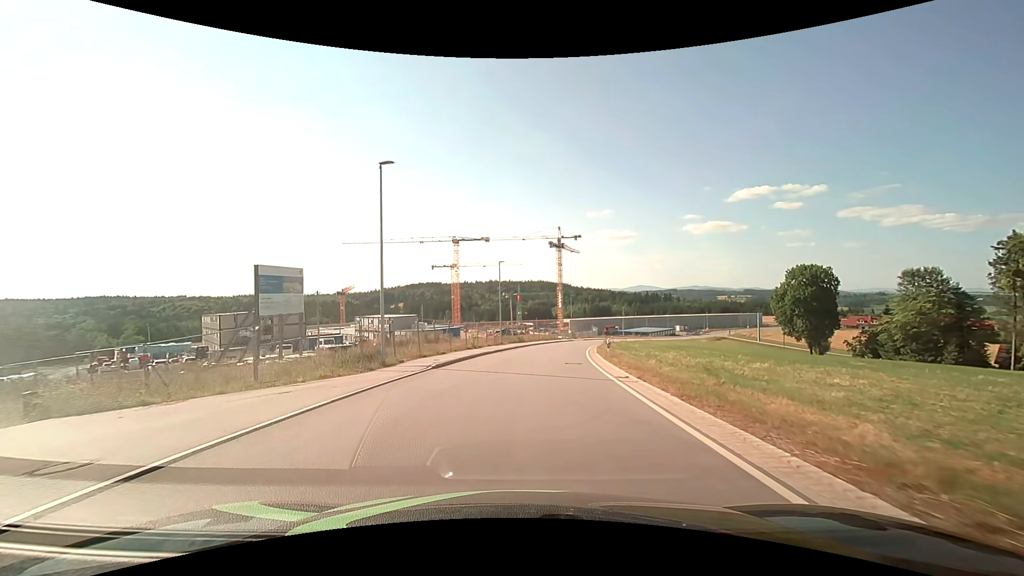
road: unclassified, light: Day
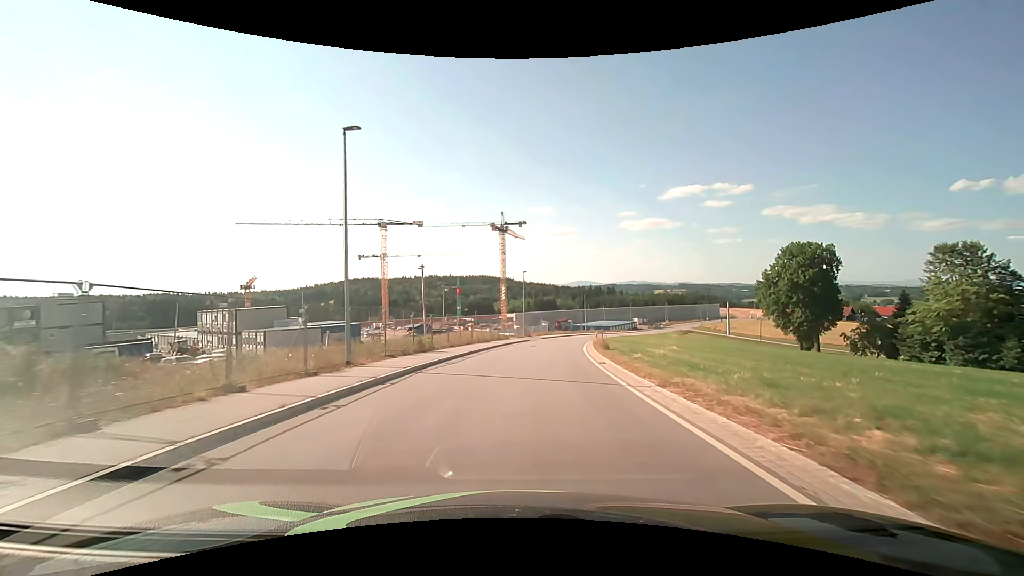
(+2.0, +31.9) m; +7°
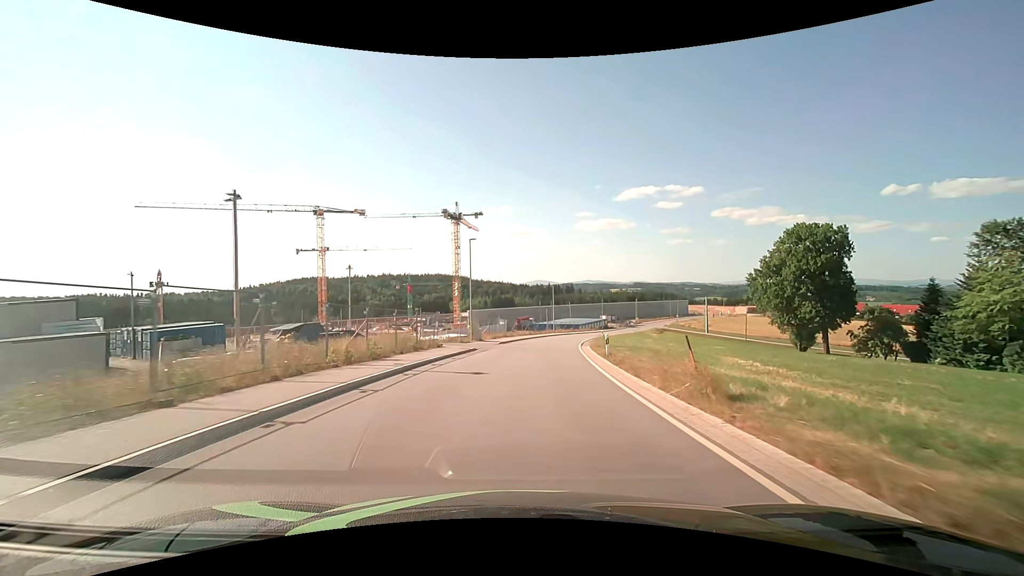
(+1.0, +22.5) m; +5°
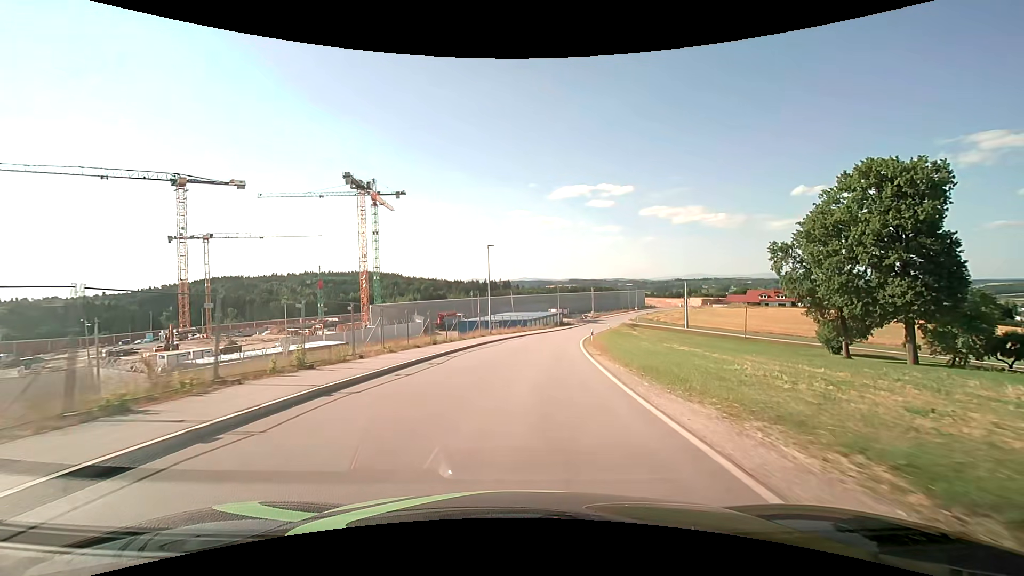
(+2.6, +39.0) m; +7°
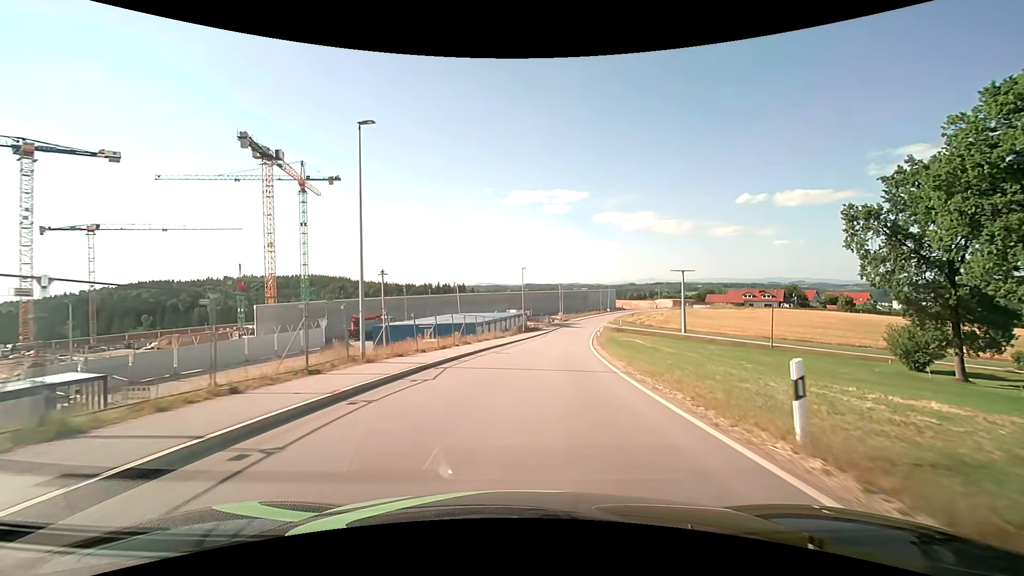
(+1.0, +28.4) m; +5°
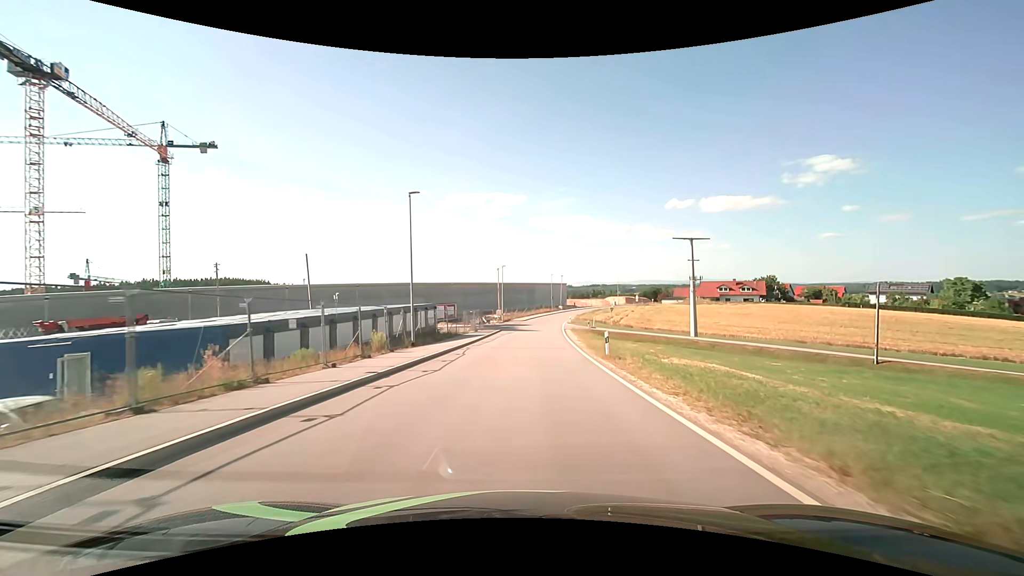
(+2.7, +36.1) m; +7°
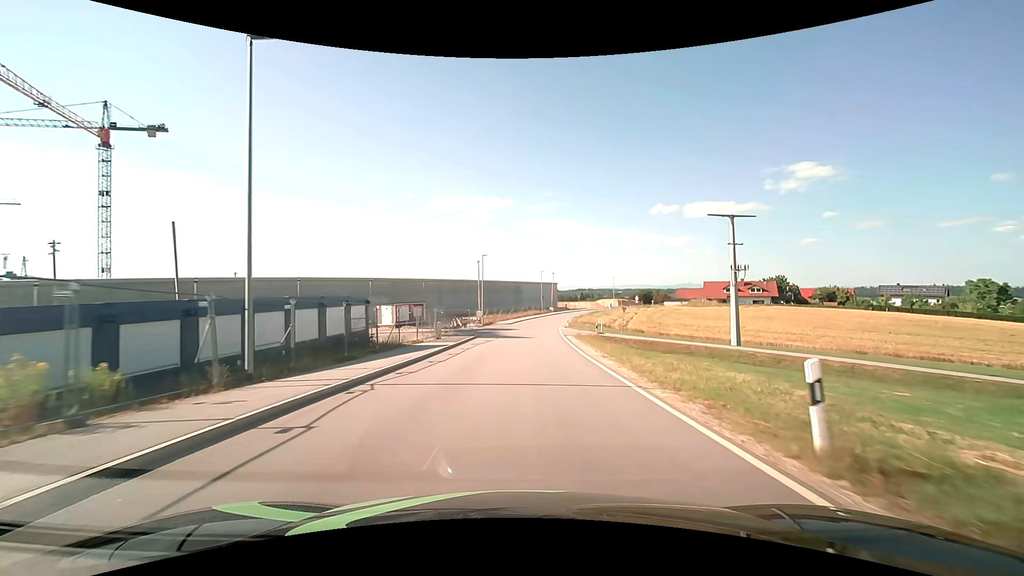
(+0.2, +14.8) m; +1°
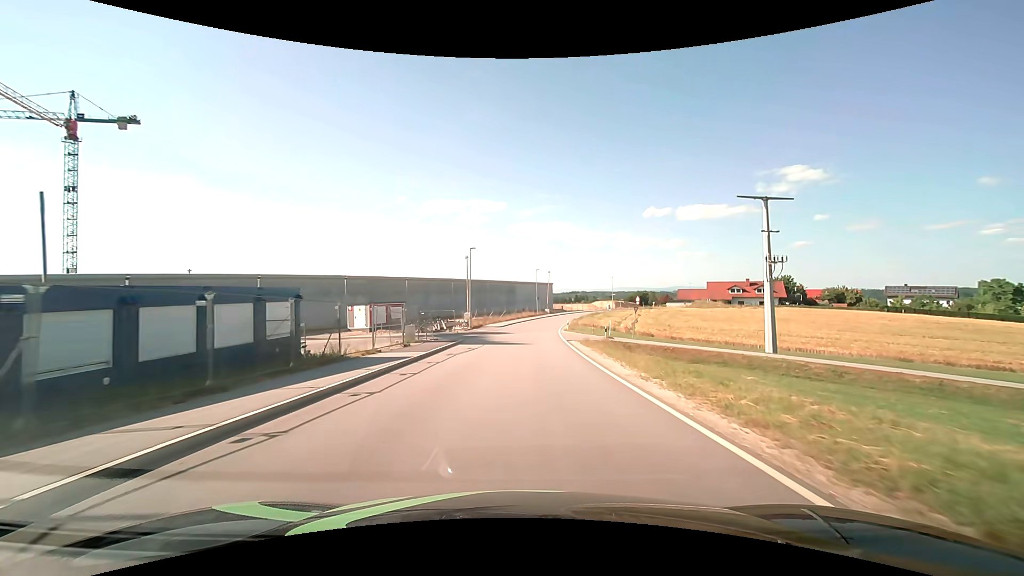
(+0.1, +7.2) m; +1°
(0, +10) (0, +20) (+1, +30) (+1, +40) (+2, +50) (+4, +60) (+5, +70) (+8, +79) (+11, +89) (+15, +98) m
